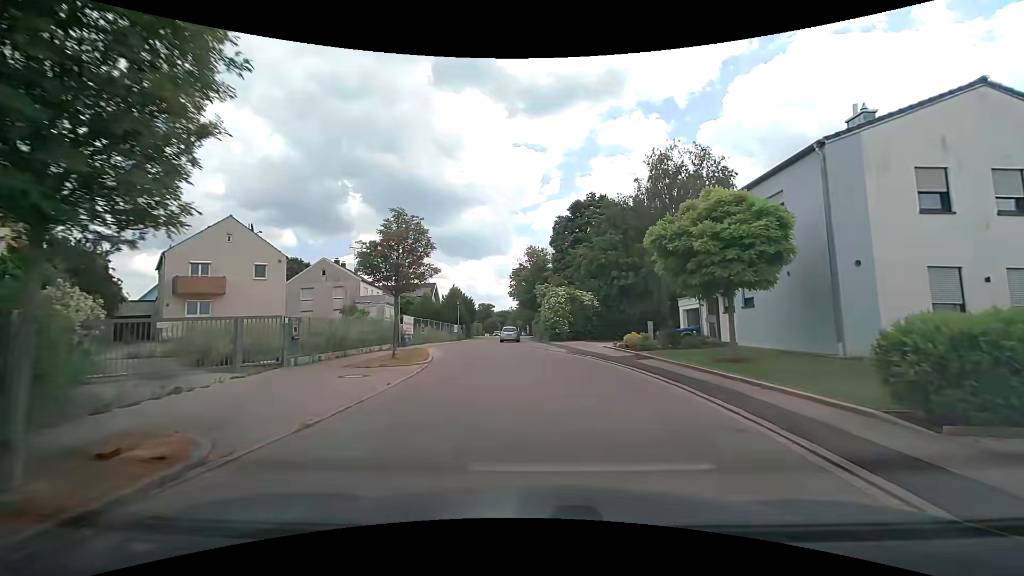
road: residential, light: Day
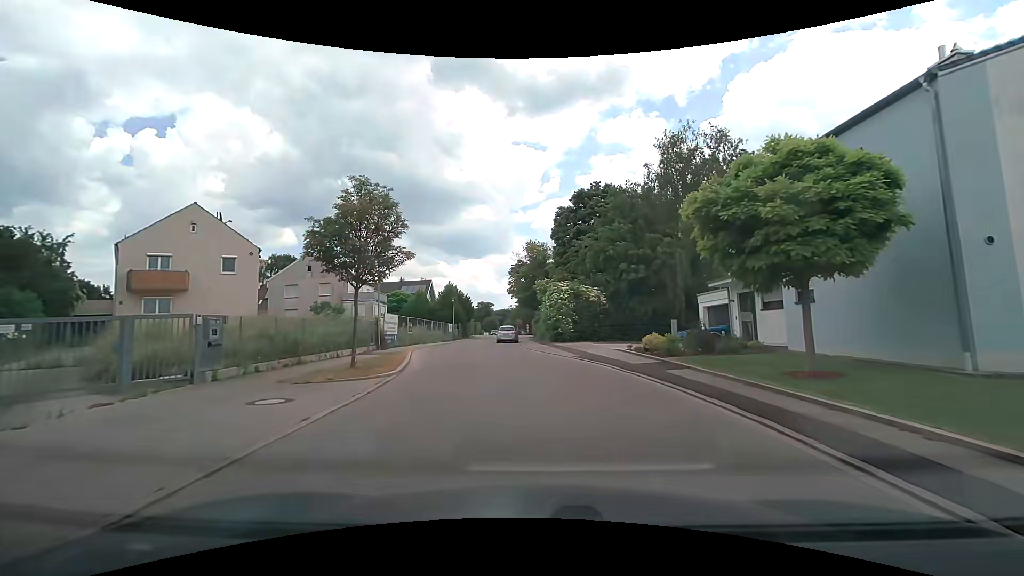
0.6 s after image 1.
(0.0, +4.0) m; 0°
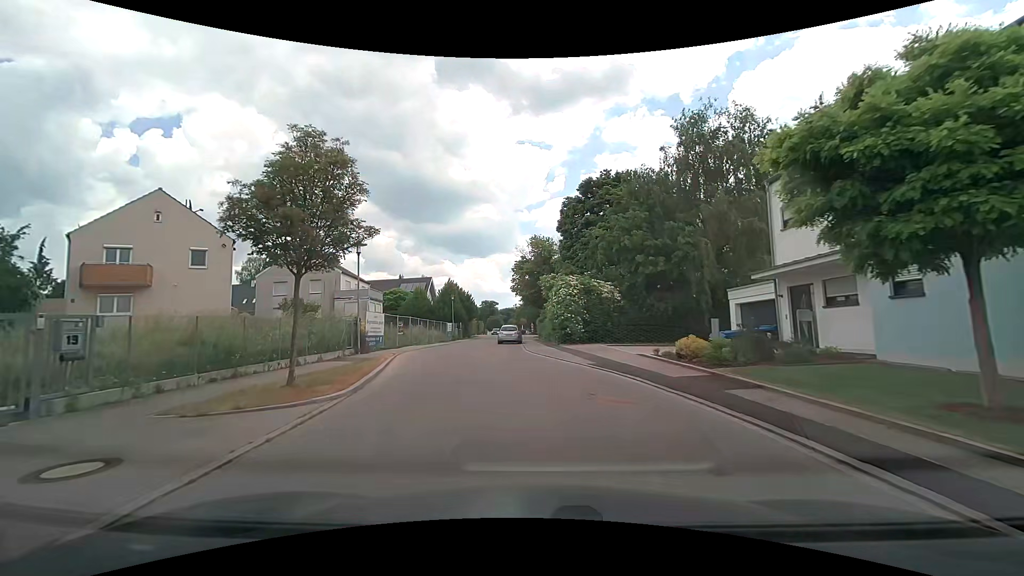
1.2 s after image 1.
(-0.1, +3.8) m; -1°
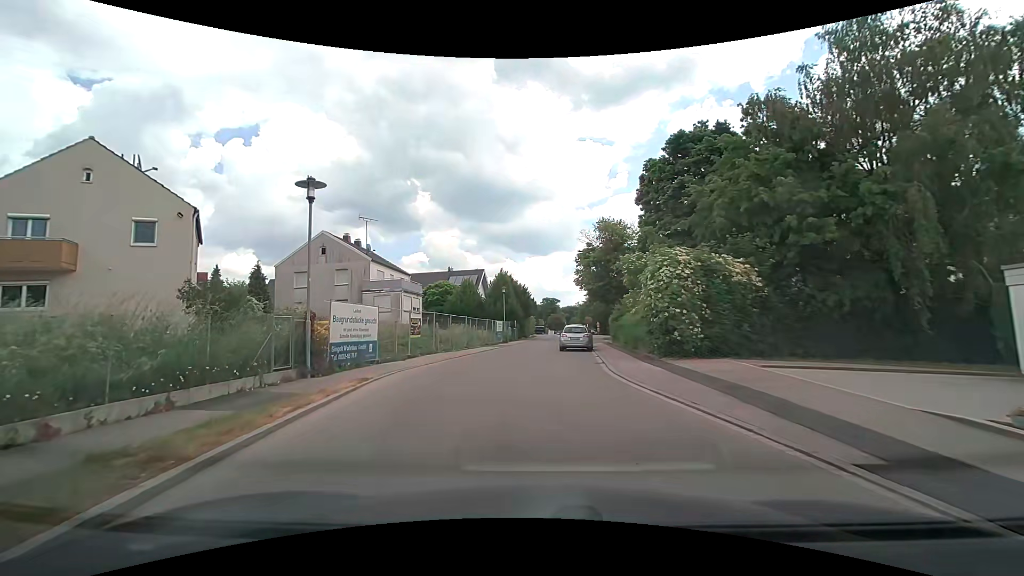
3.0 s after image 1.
(-0.6, +10.7) m; -7°
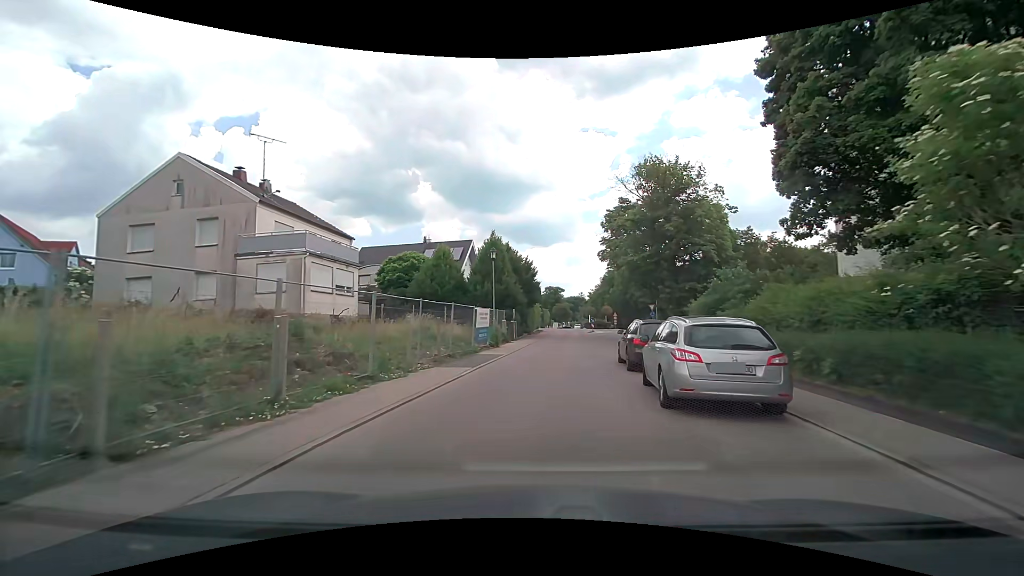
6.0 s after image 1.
(-0.8, +20.0) m; 0°
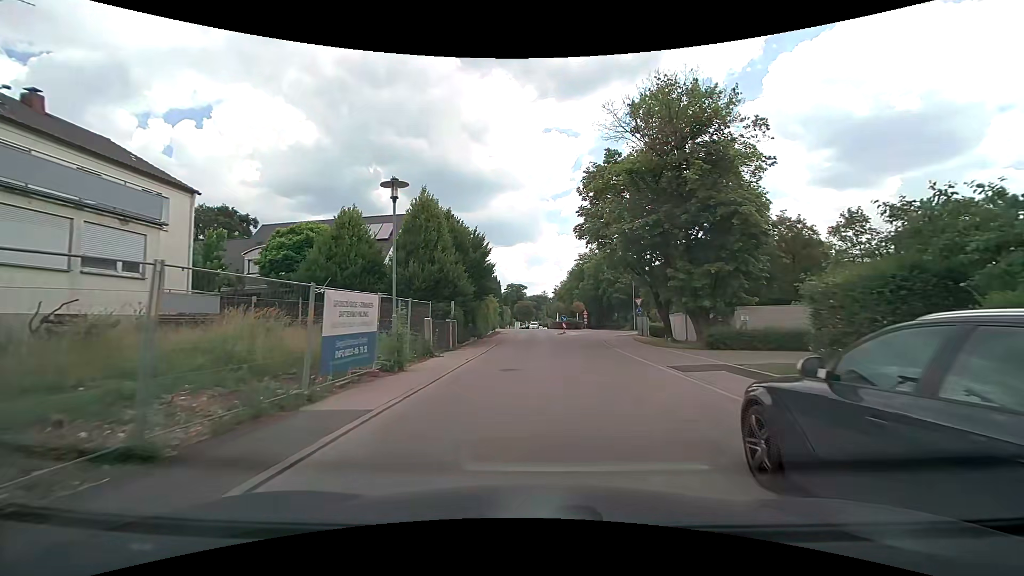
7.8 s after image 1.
(+0.4, +12.8) m; +3°
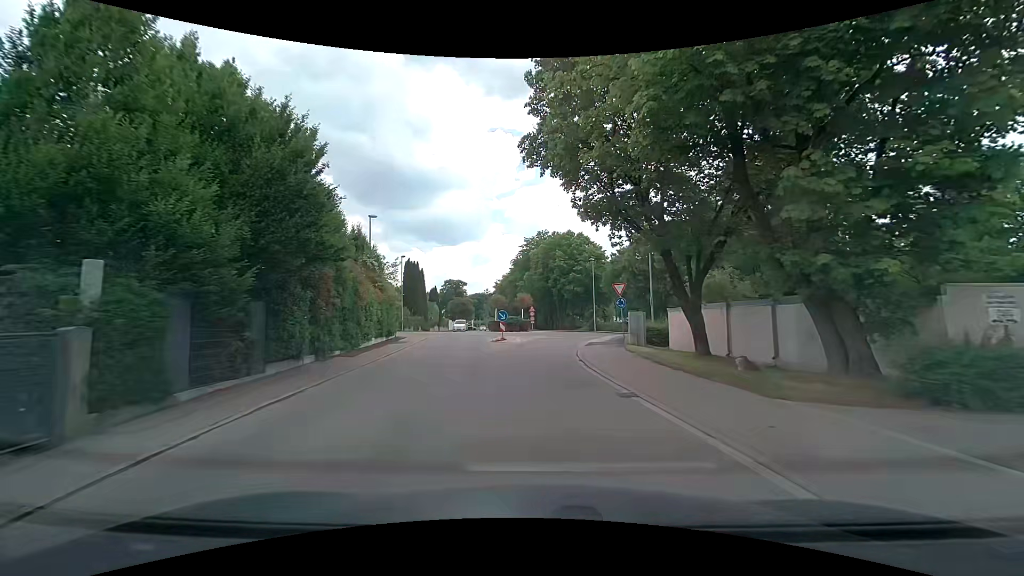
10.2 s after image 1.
(+1.2, +17.0) m; +6°
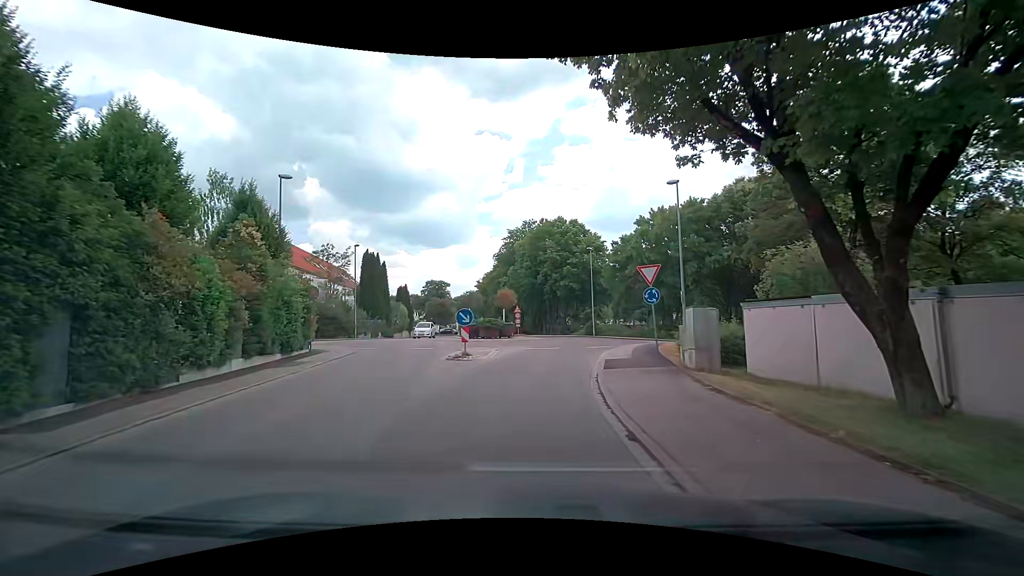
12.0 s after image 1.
(+0.2, +10.1) m; +2°
(0, +10) (0, +20) (+2, +30) (+4, +39) (-2, +48) (-6, +57) (-8, +66) (-10, +76) (-11, +86) (-11, +96) m
